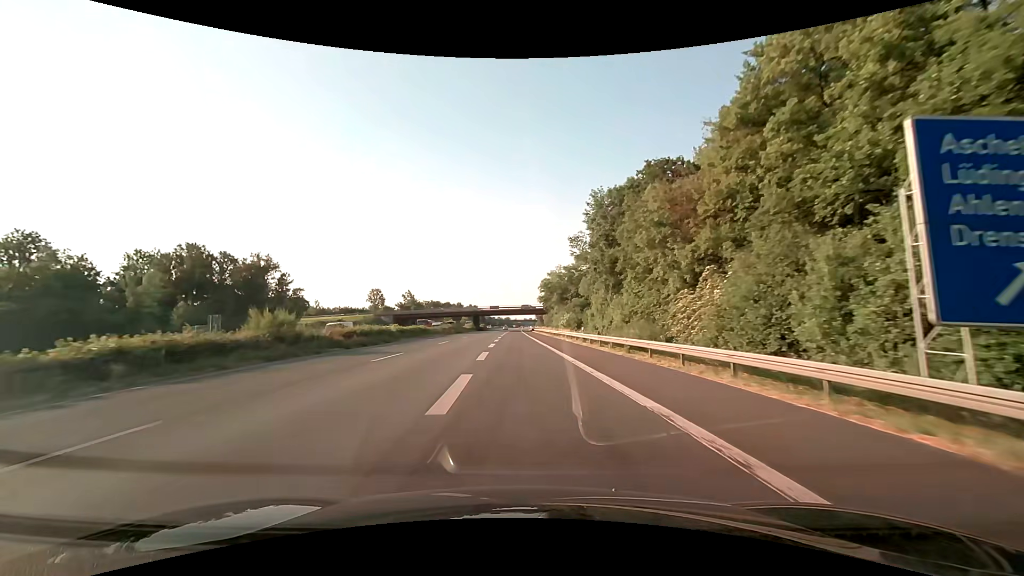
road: motorway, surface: asphalt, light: Day
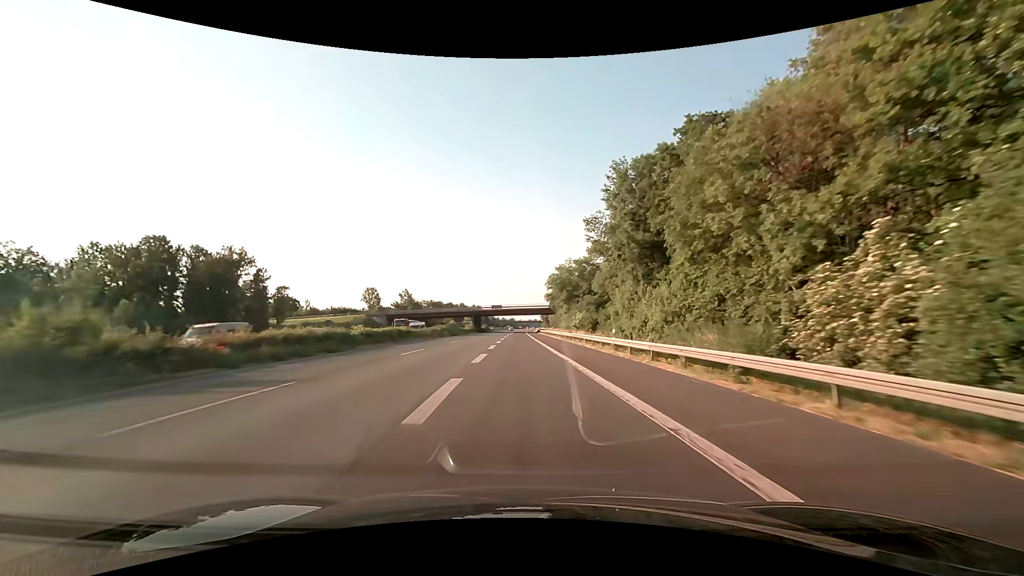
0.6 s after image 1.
(-0.1, +12.5) m; -1°
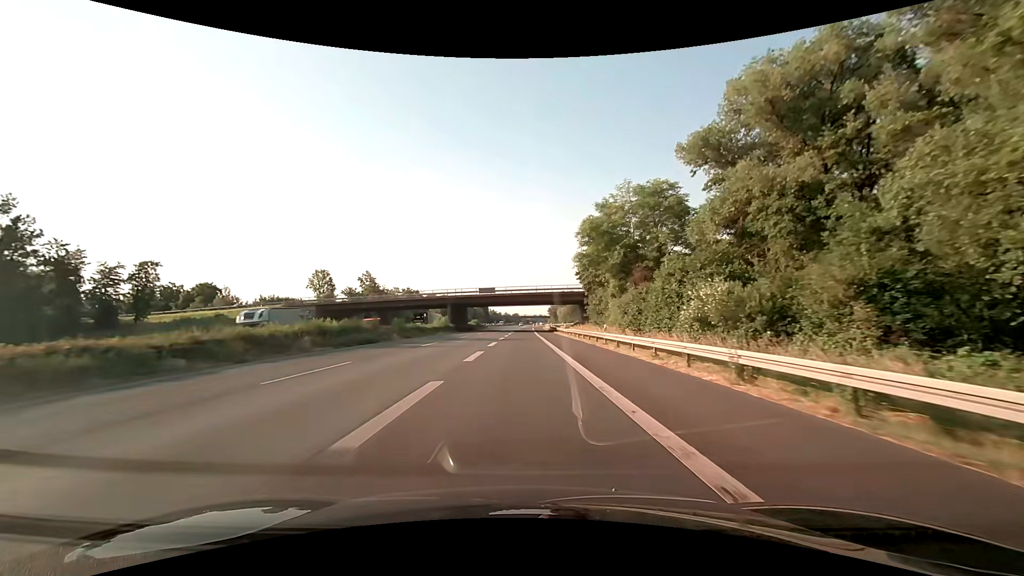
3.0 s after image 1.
(-0.4, +49.0) m; -1°
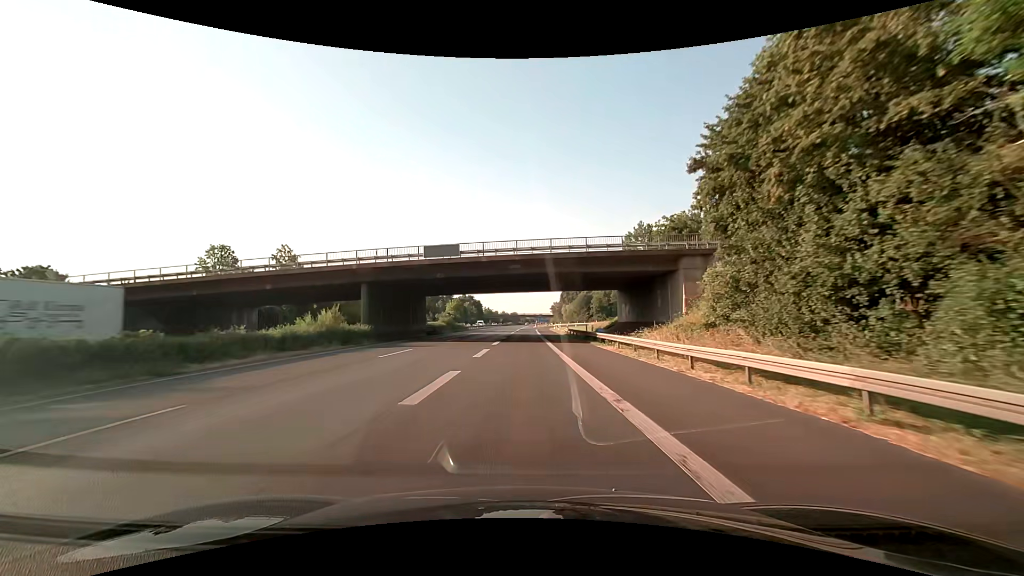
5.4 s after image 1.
(+0.1, +44.4) m; 0°
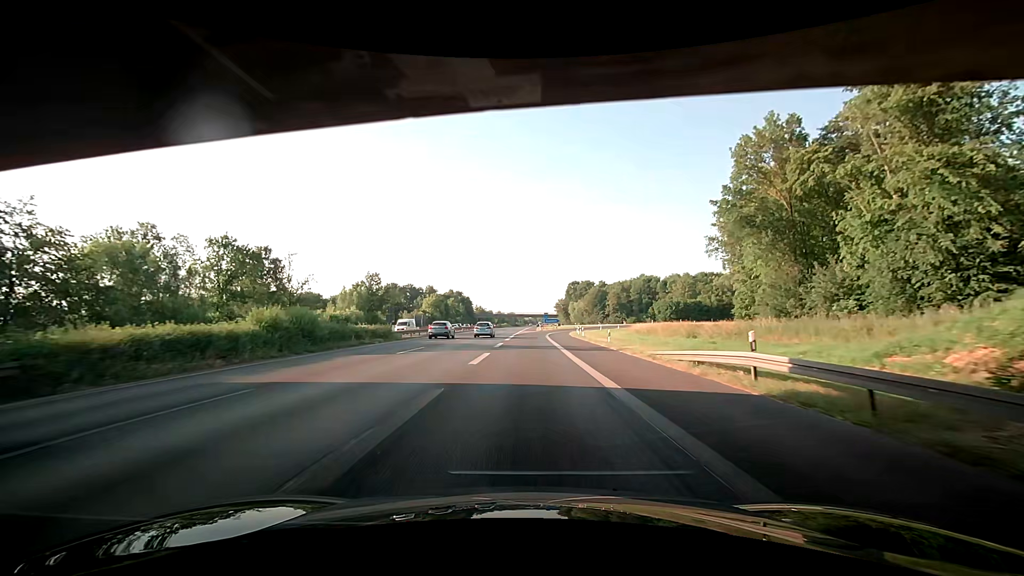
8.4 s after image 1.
(-0.1, +51.8) m; 0°
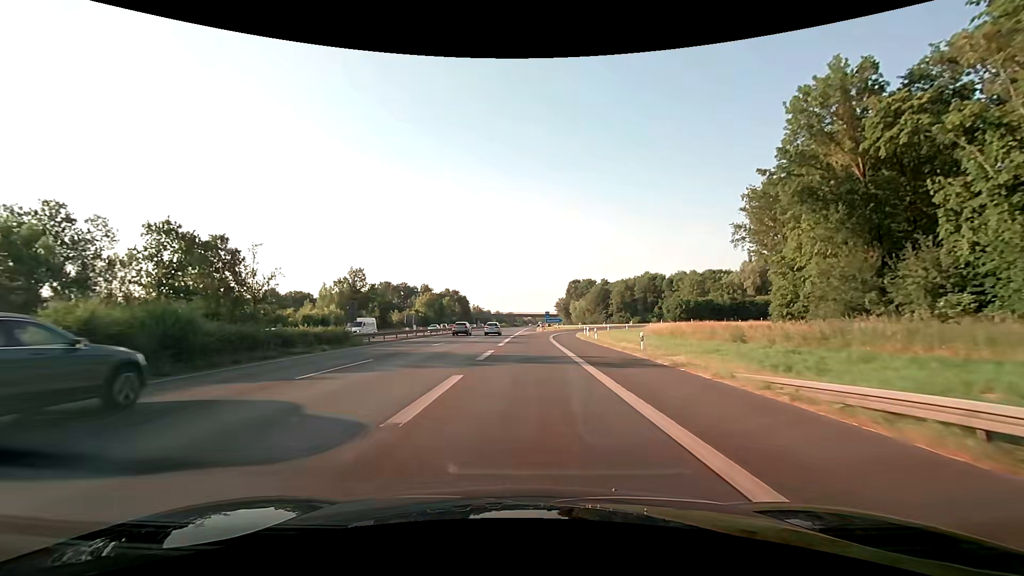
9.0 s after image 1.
(+0.2, +9.9) m; +2°
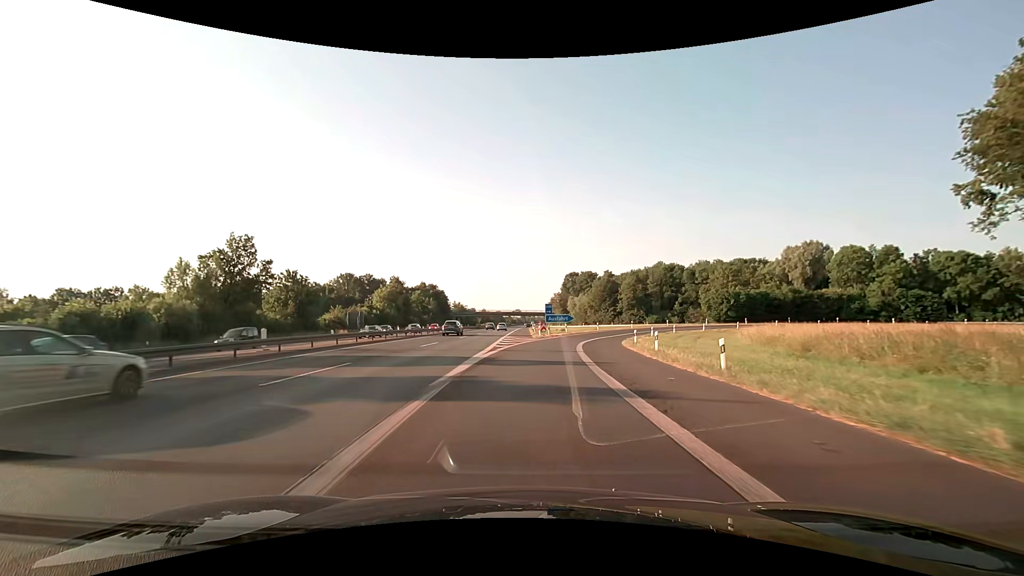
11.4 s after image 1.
(-0.6, +37.0) m; 0°
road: motorway_link
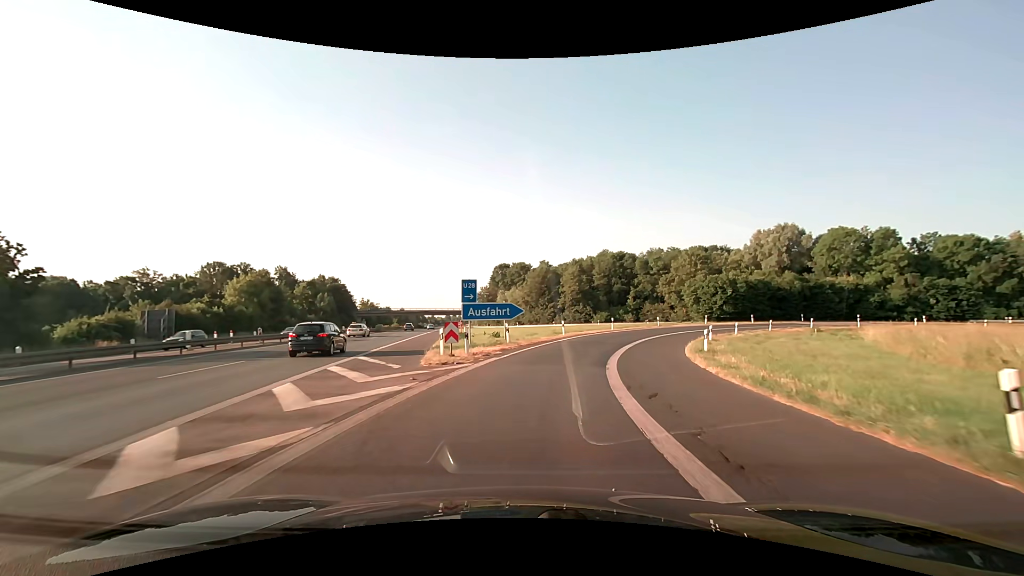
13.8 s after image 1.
(+1.6, +32.2) m; +8°
(0, +10) (+2, +20) (+4, +30) (+8, +39) (+14, +47) (+20, +55) (+28, +61) (+37, +66) (+46, +70) (+56, +72) m
